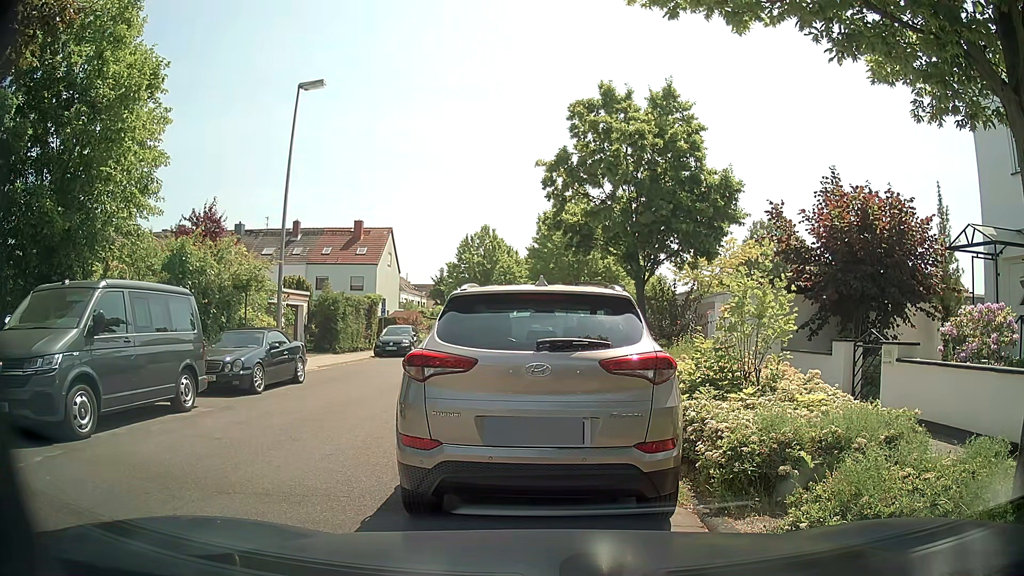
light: Day
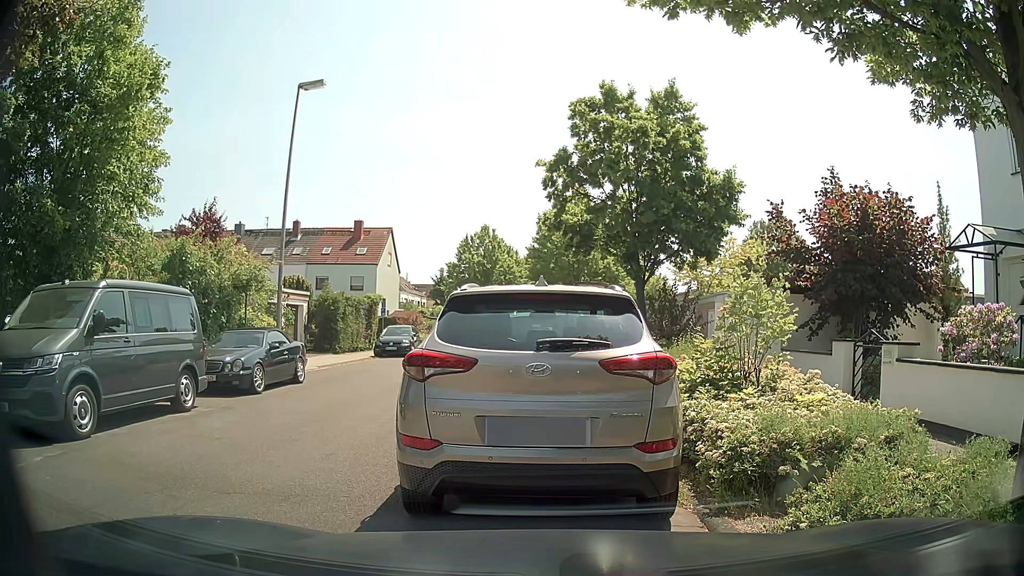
(0.0, 0.0) m; 0°
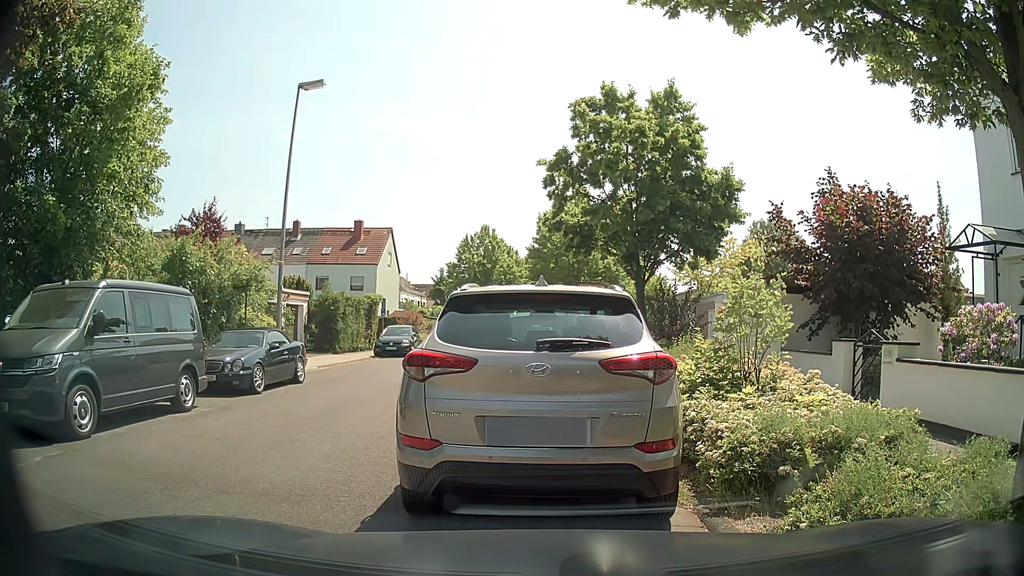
(0.0, 0.0) m; 0°
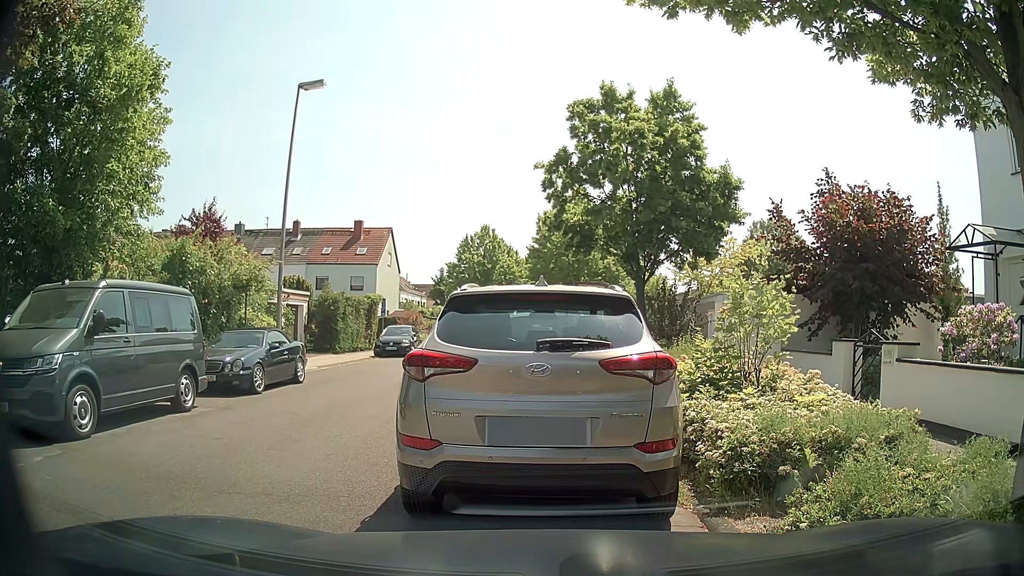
(0.0, 0.0) m; 0°
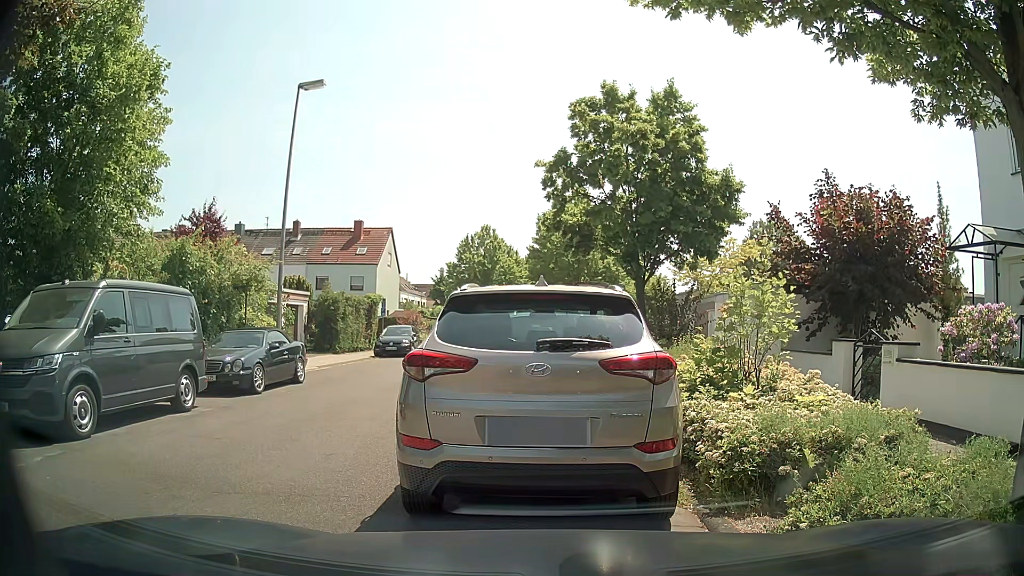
(0.0, 0.0) m; 0°
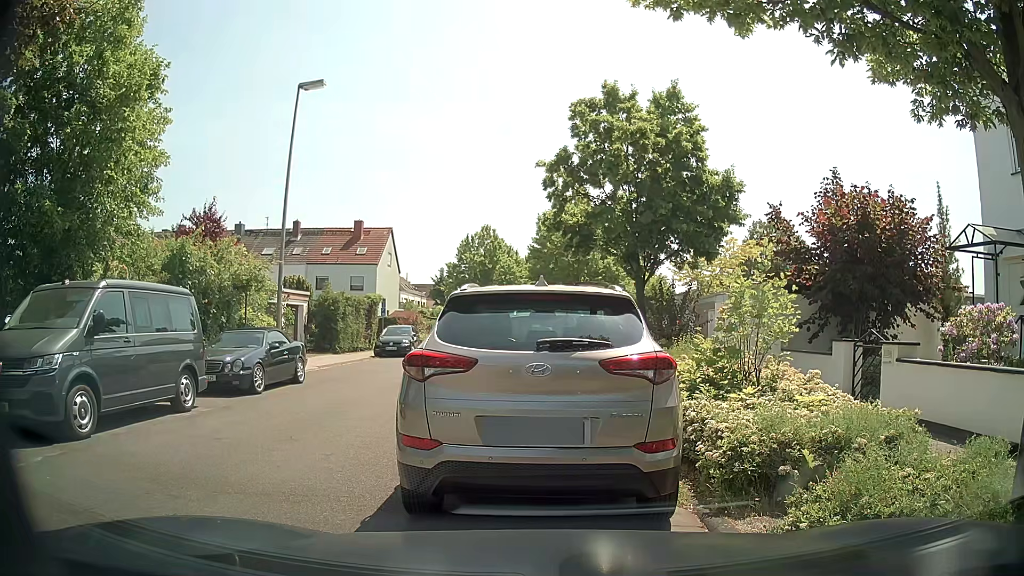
(0.0, 0.0) m; 0°
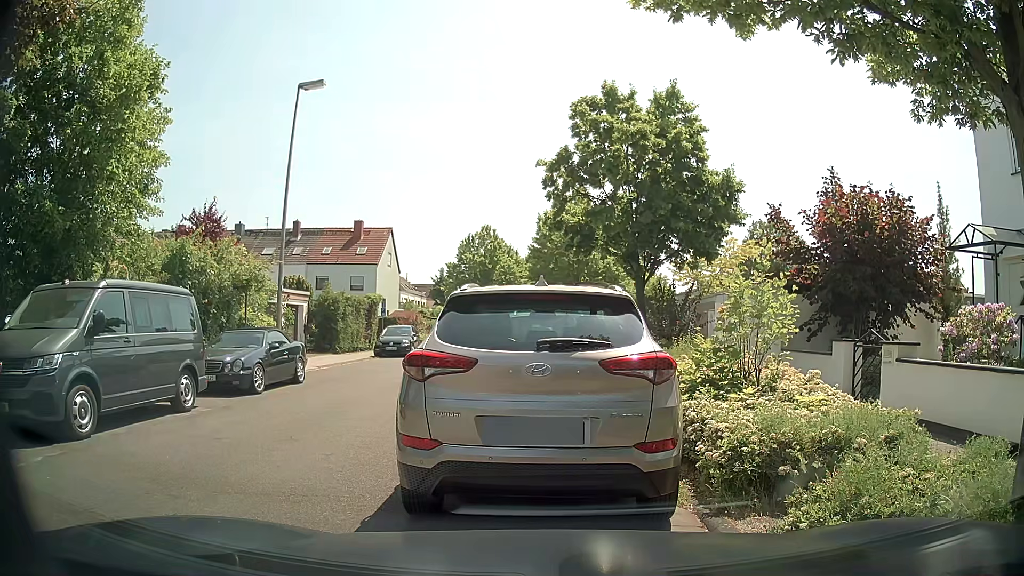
(0.0, 0.0) m; 0°
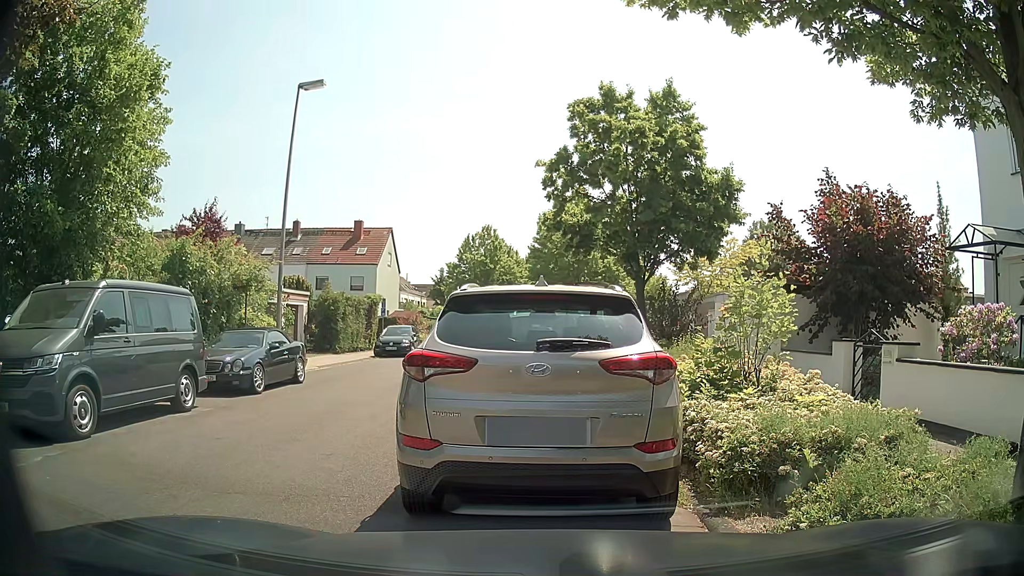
(0.0, 0.0) m; 0°
